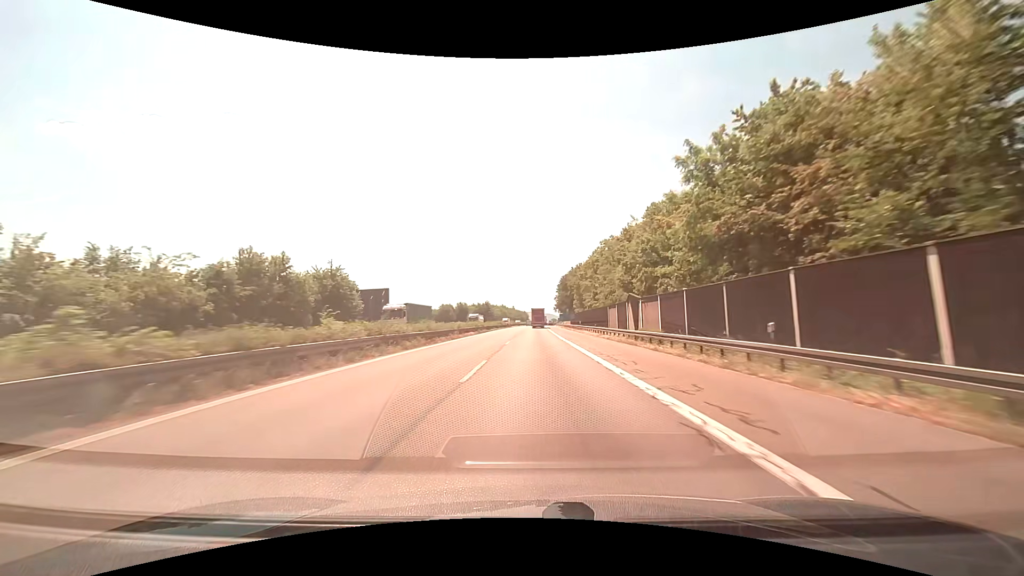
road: motorway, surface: asphalt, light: Day
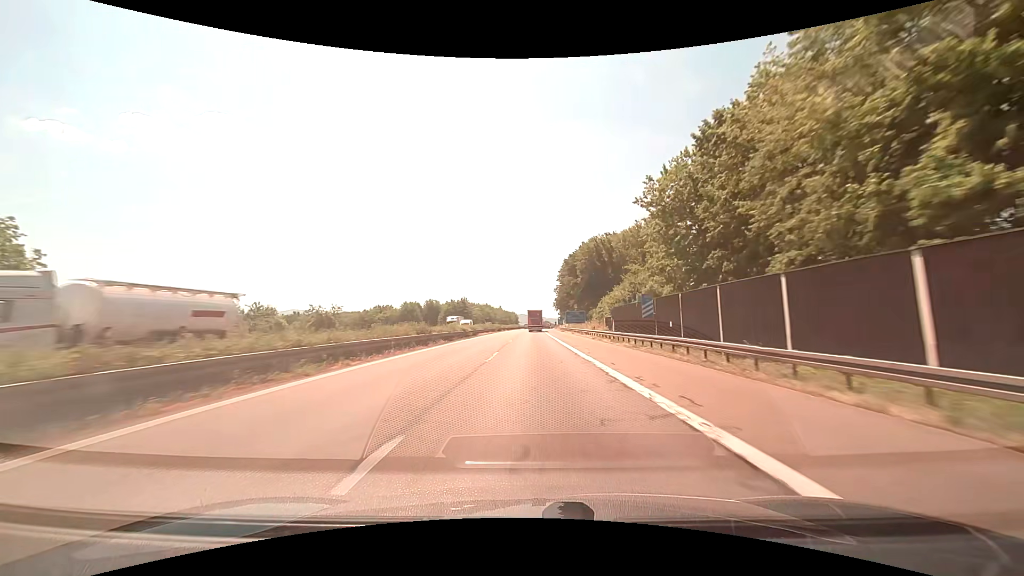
(+0.7, +65.1) m; +1°
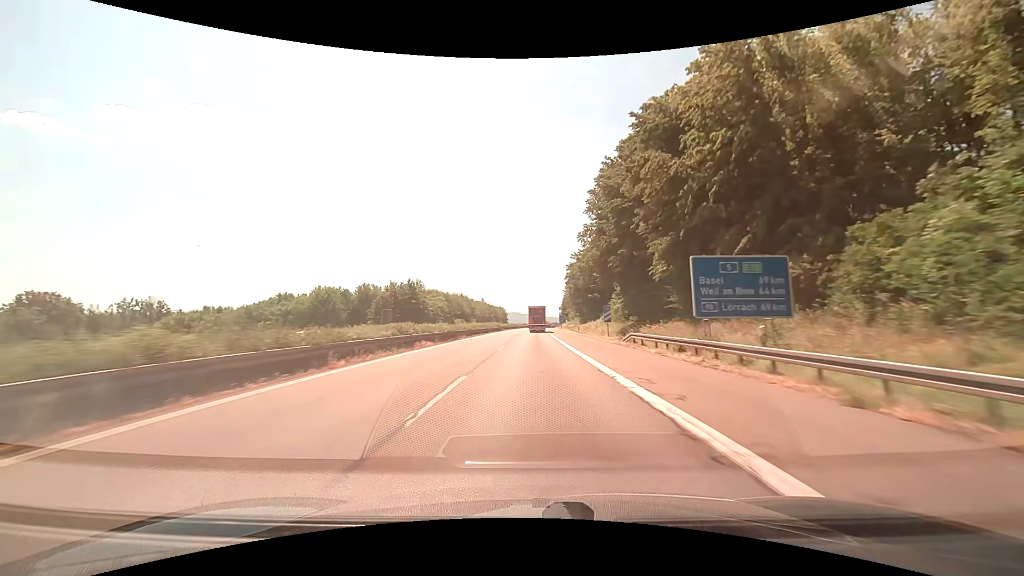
(+0.8, +83.6) m; +1°
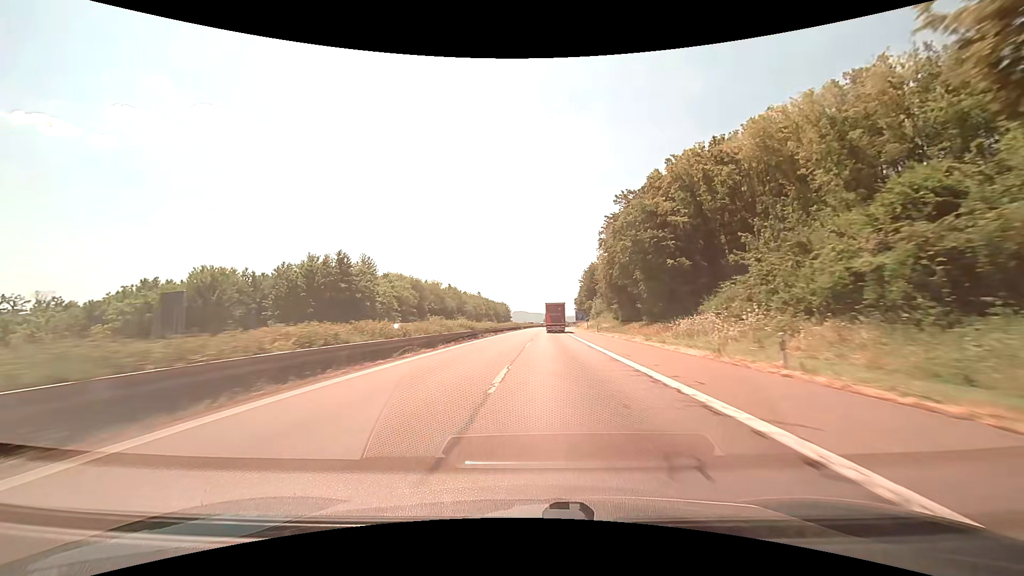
(-0.2, +51.3) m; -1°
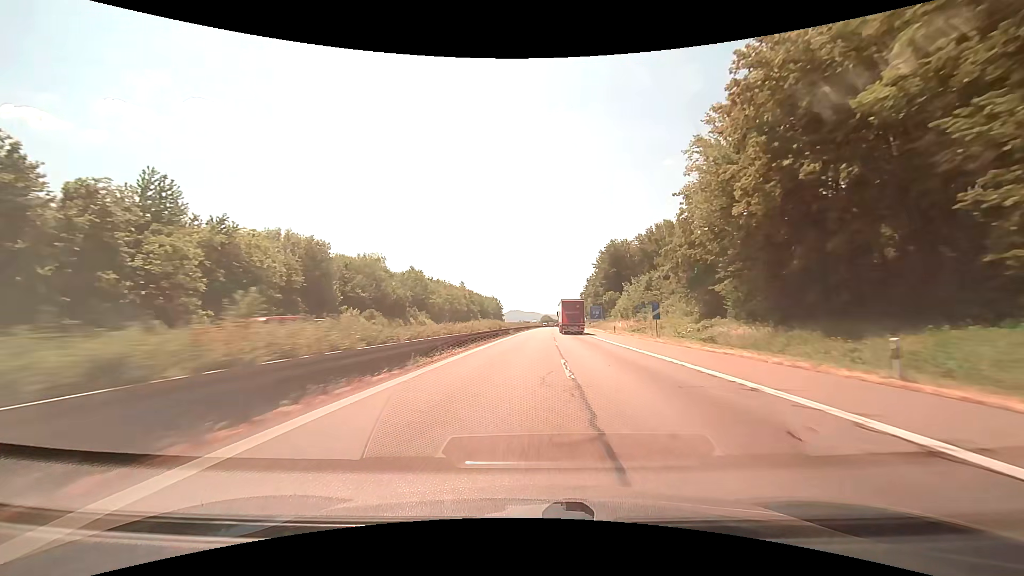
(0.0, +52.0) m; 0°
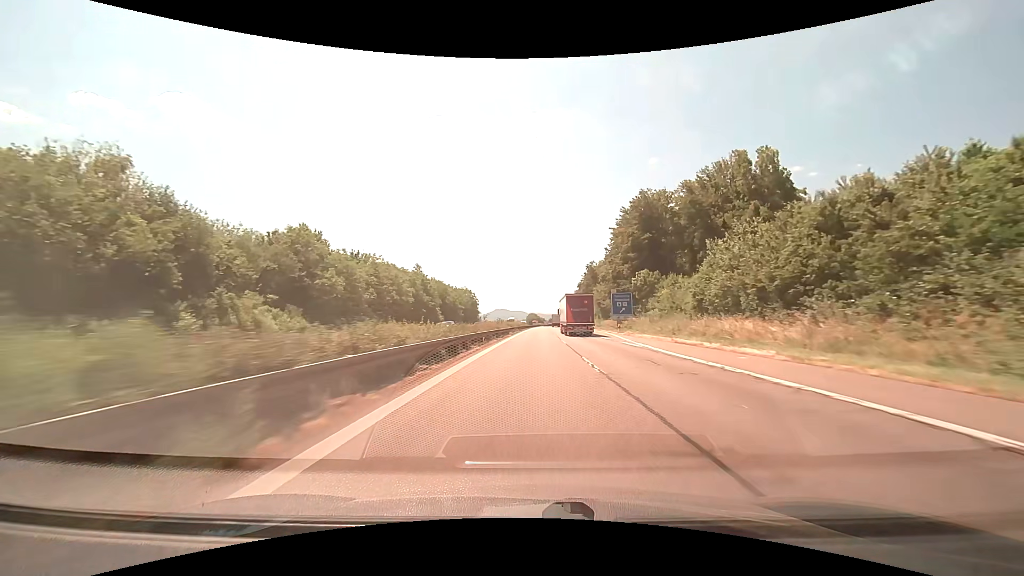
(+0.9, +52.8) m; +2°
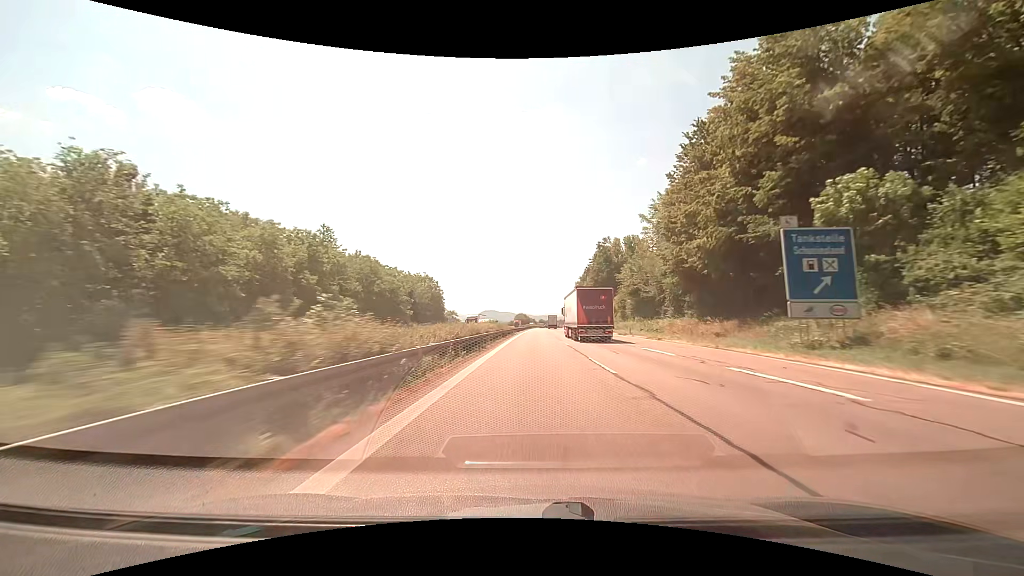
(+0.5, +54.0) m; +1°
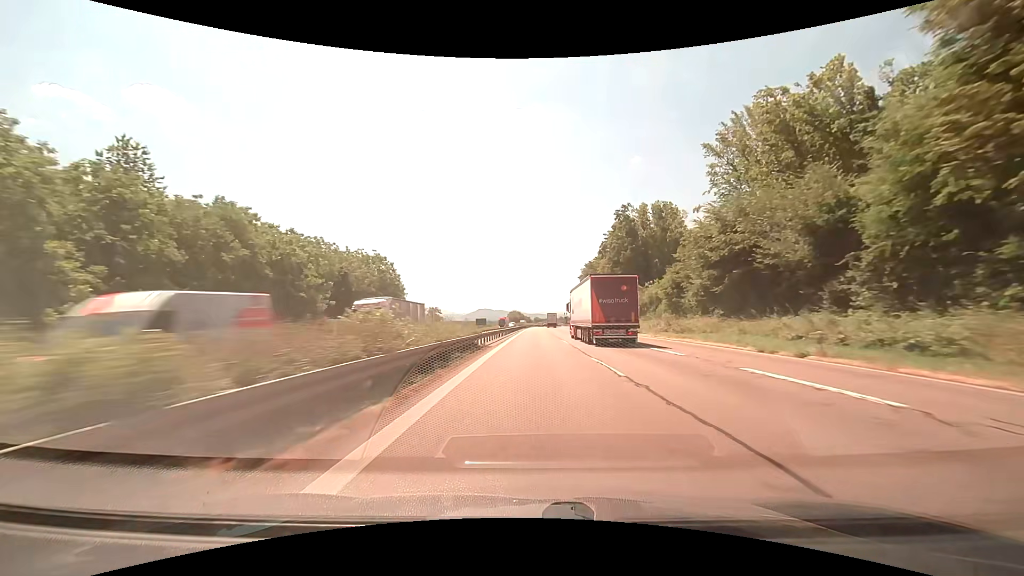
(+0.2, +37.1) m; +1°
(0, +10) (0, +20) (0, +30) (0, +40) (0, +50) (0, +60) (+1, +70) (+1, +80) (+1, +90) (+1, +100) m
